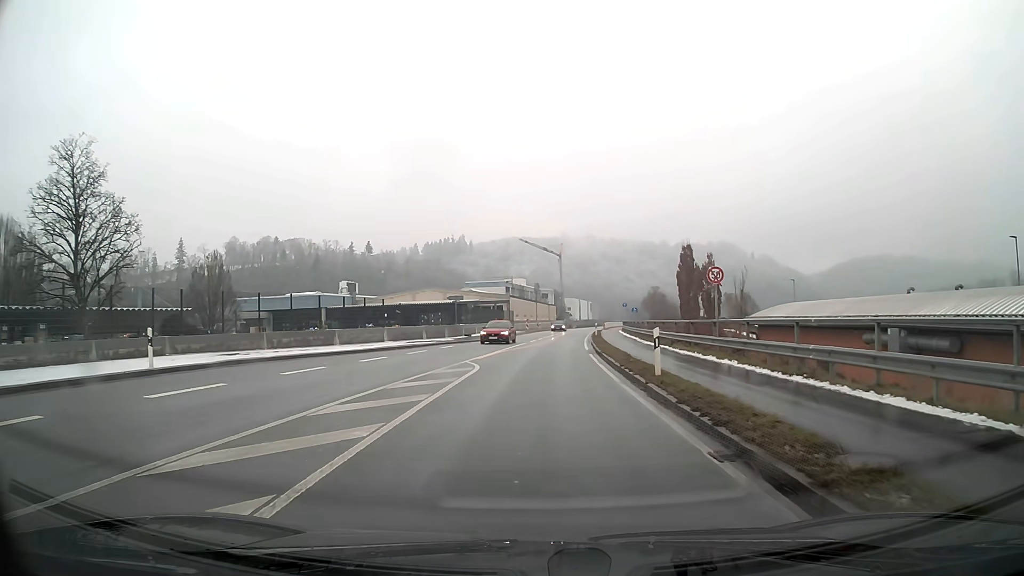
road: primary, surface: asphalt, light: Day
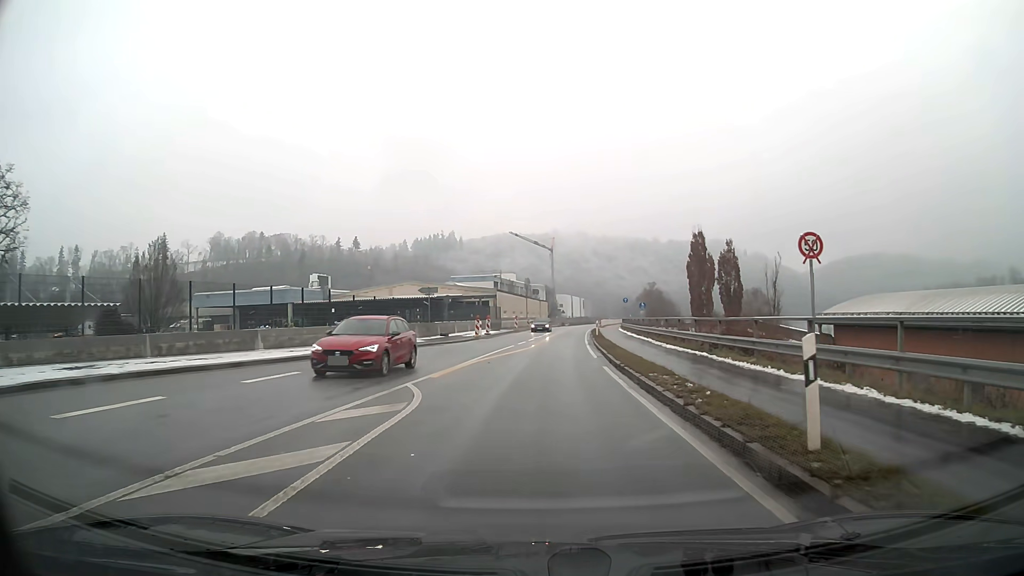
(+0.1, +9.0) m; +1°
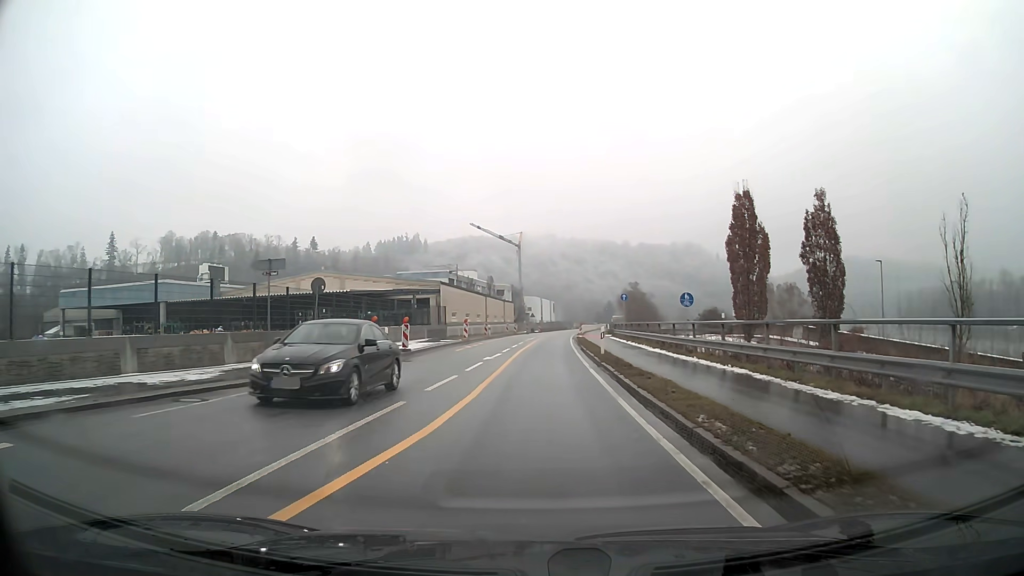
(+0.6, +22.6) m; +3°
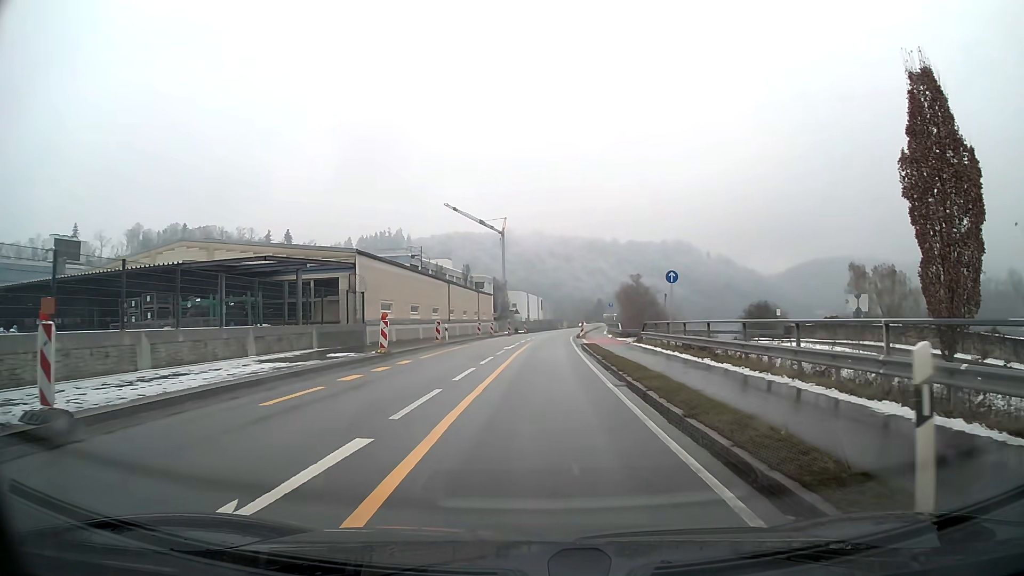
(+0.2, +22.5) m; +1°
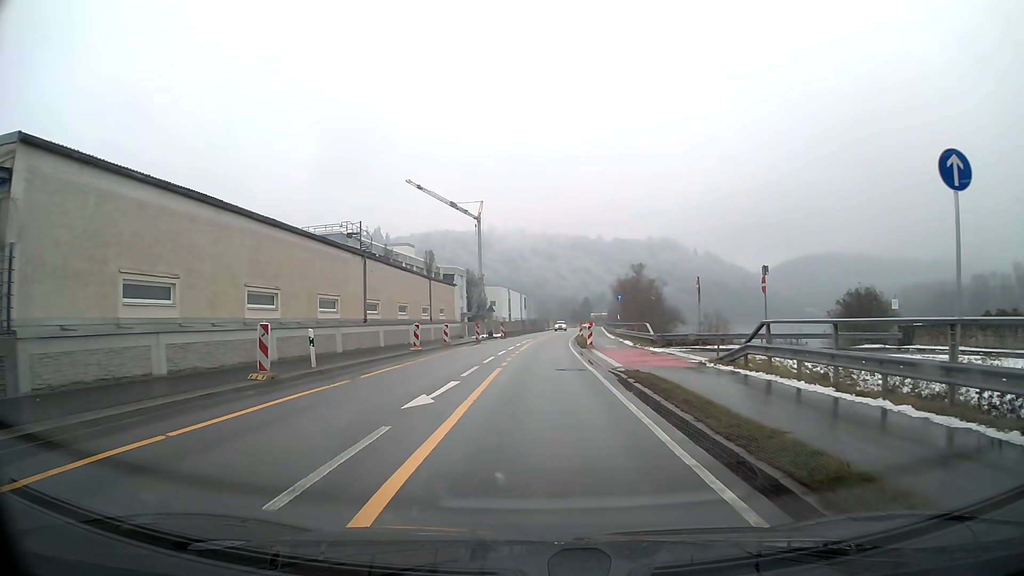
(+0.2, +22.4) m; +1°
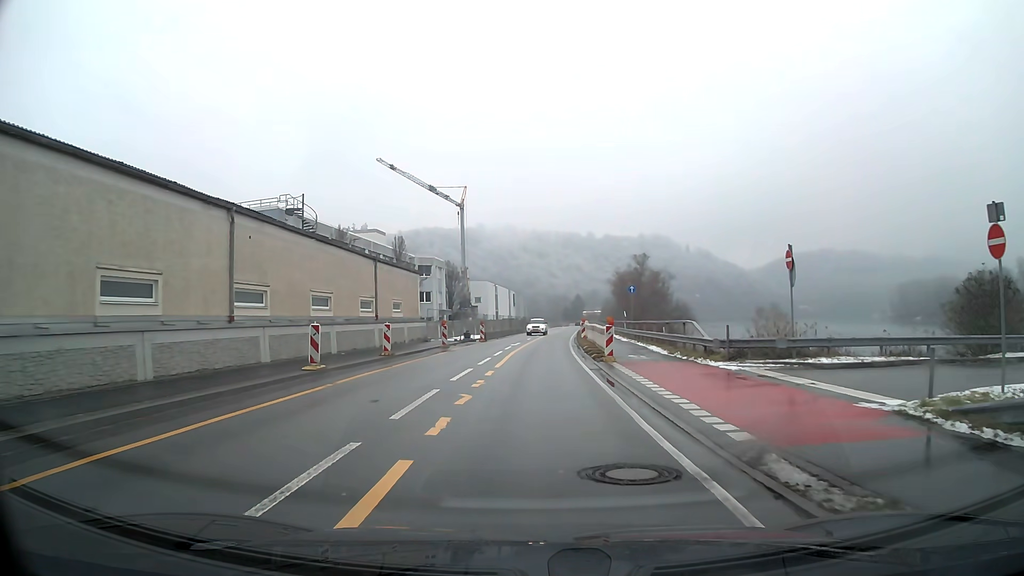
(+0.1, +13.4) m; +1°
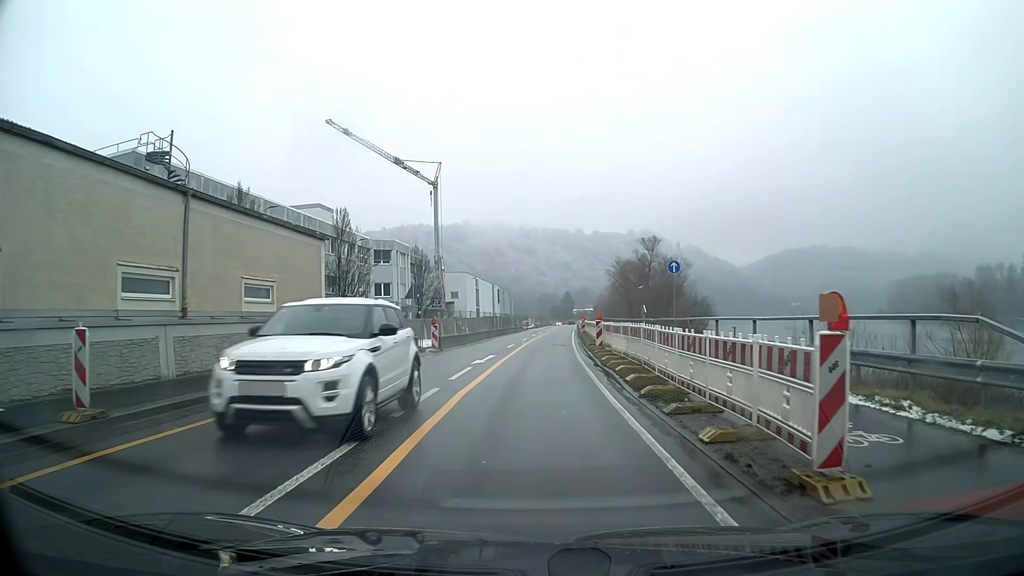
(+0.2, +17.9) m; +1°
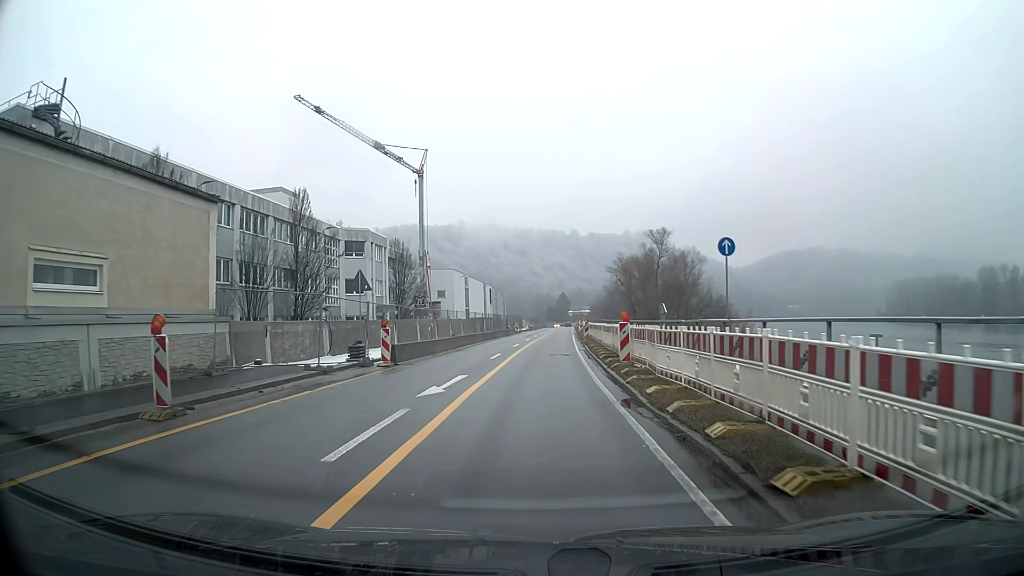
(0.0, +9.0) m; +1°
(0, +10) (0, +20) (+1, +30) (+1, +40) (+1, +50) (+2, +60) (+2, +70) (+3, +80) (+4, +90) (+4, +100) m
